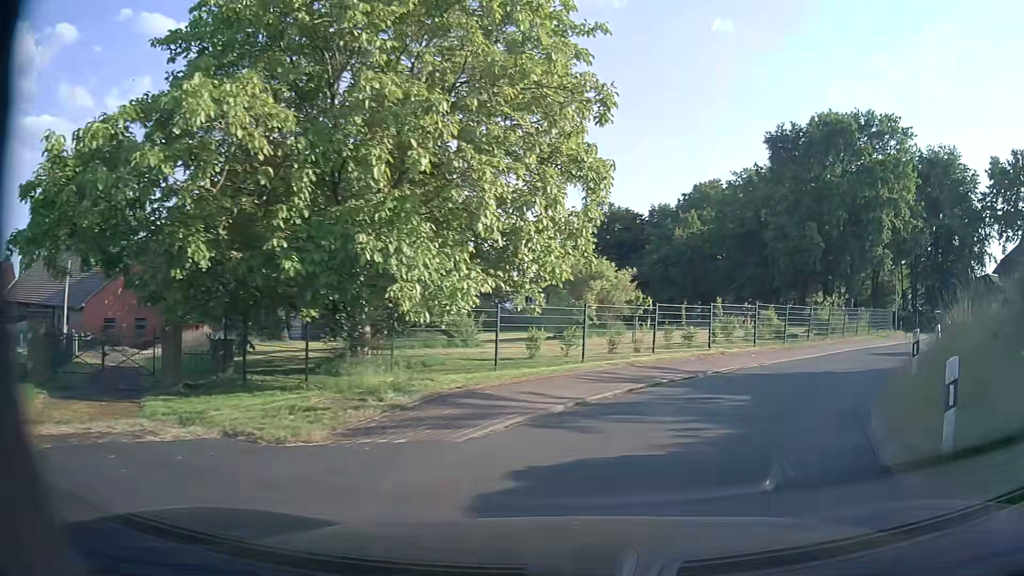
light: Day
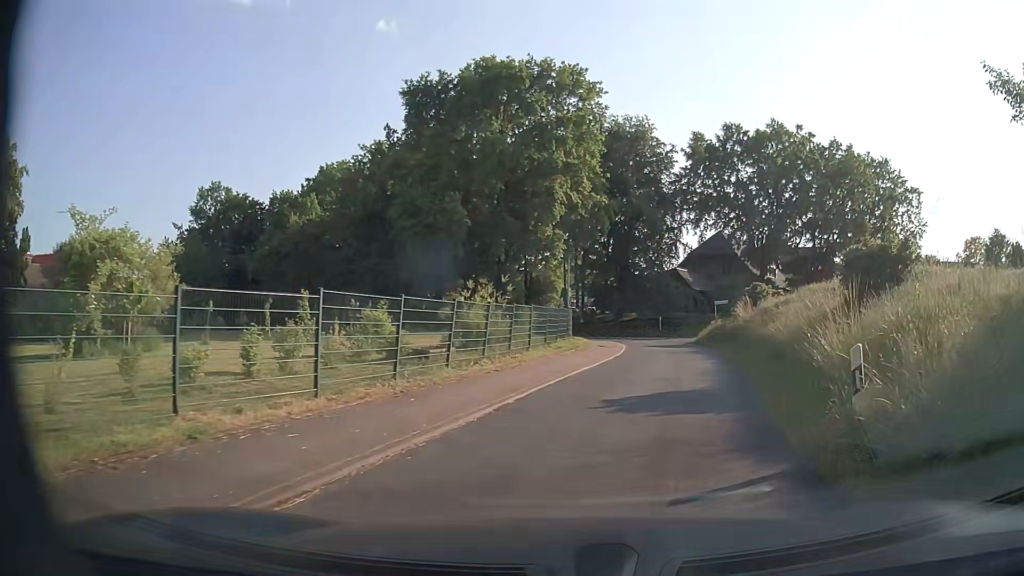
(+3.8, +12.6) m; +30°
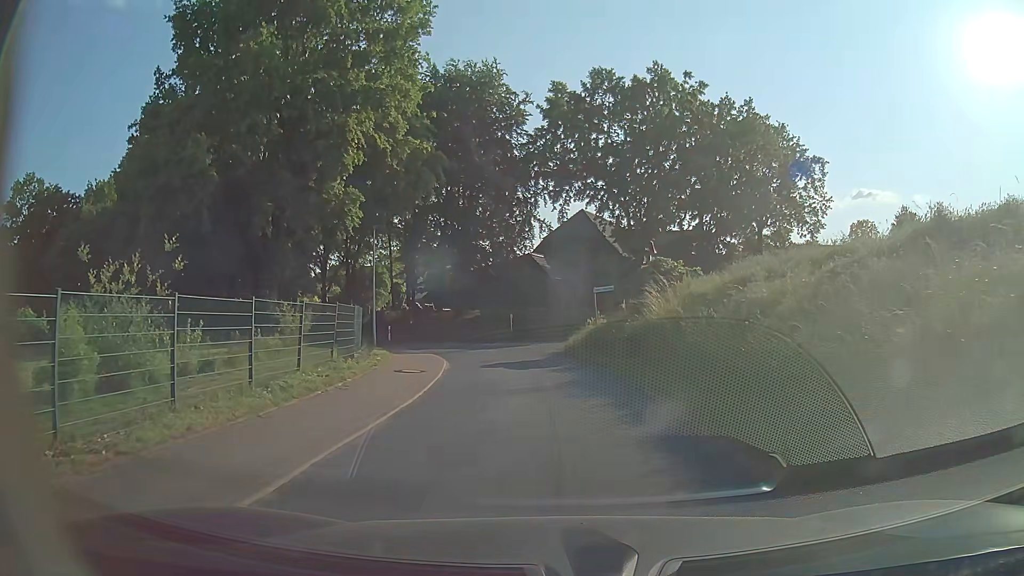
(+2.0, +13.0) m; +13°
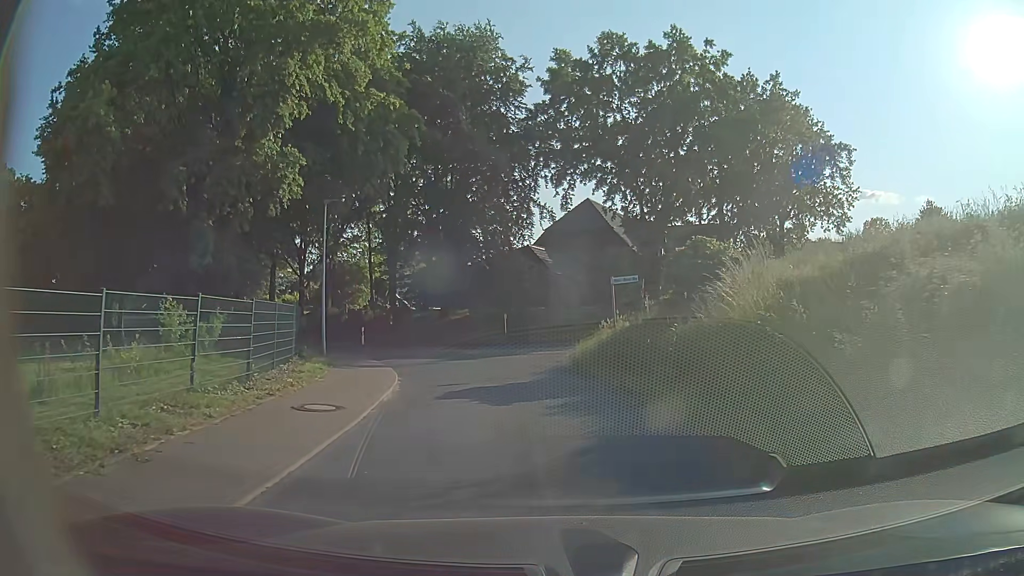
(0.0, +6.5) m; -1°
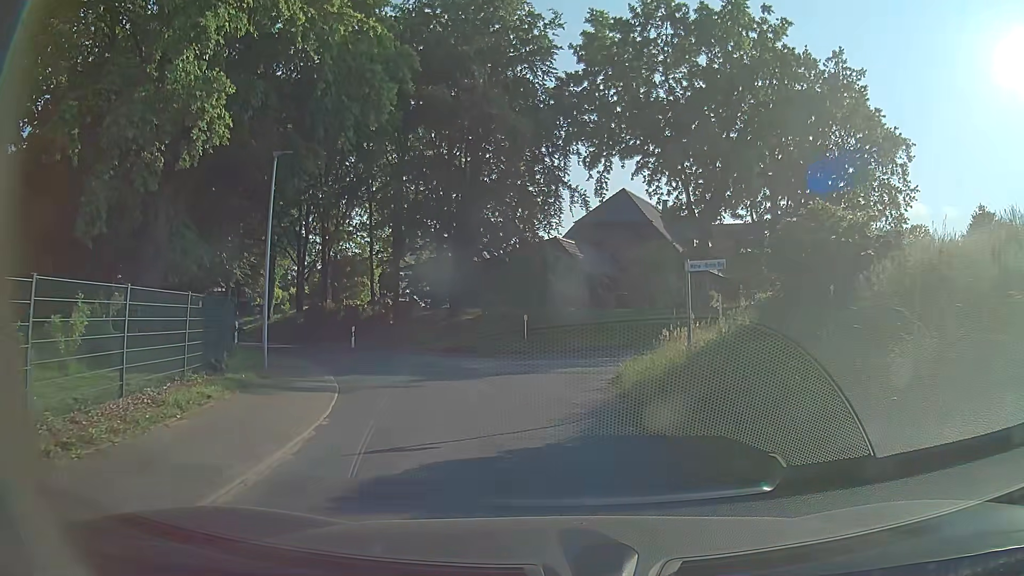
(0.0, +6.4) m; -2°
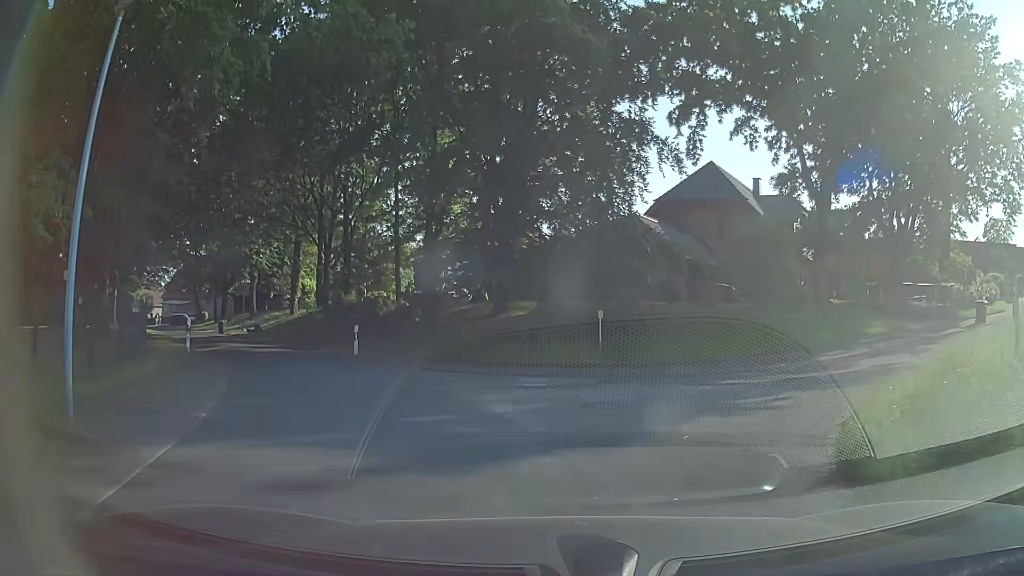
(-0.4, +8.7) m; -6°
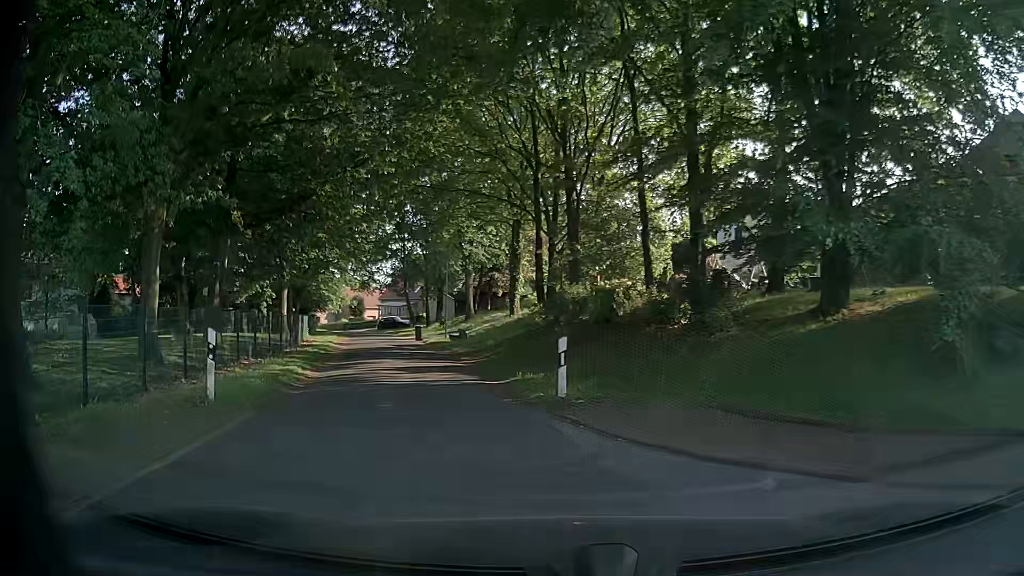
(-1.7, +11.0) m; -20°
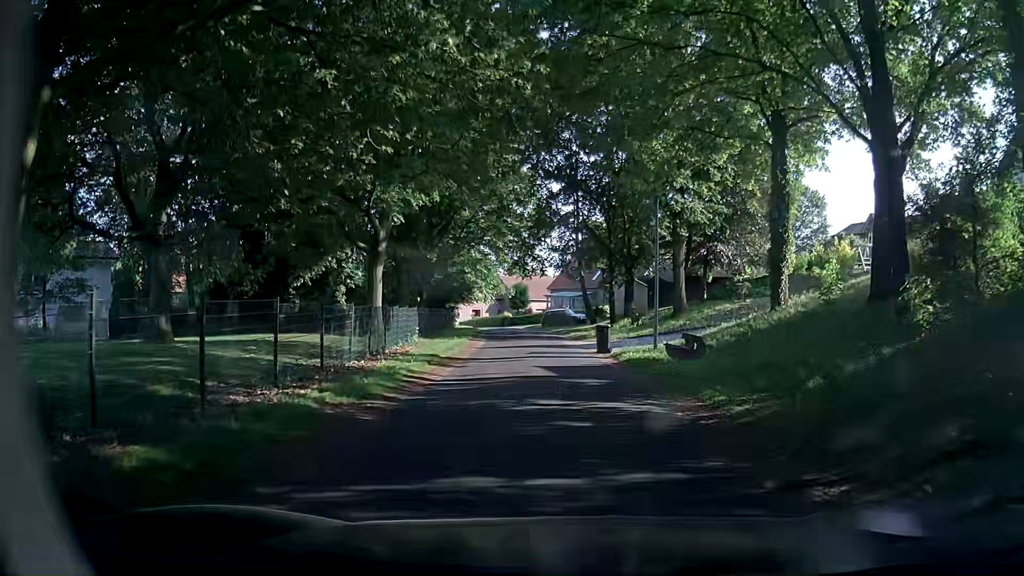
(-3.9, +18.0) m; -16°
(0, +10) (0, +20) (-1, +30) (-1, +40) (-2, +50) (-4, +60) (-6, +69) (-9, +79) (-12, +89) (-15, +98) m
